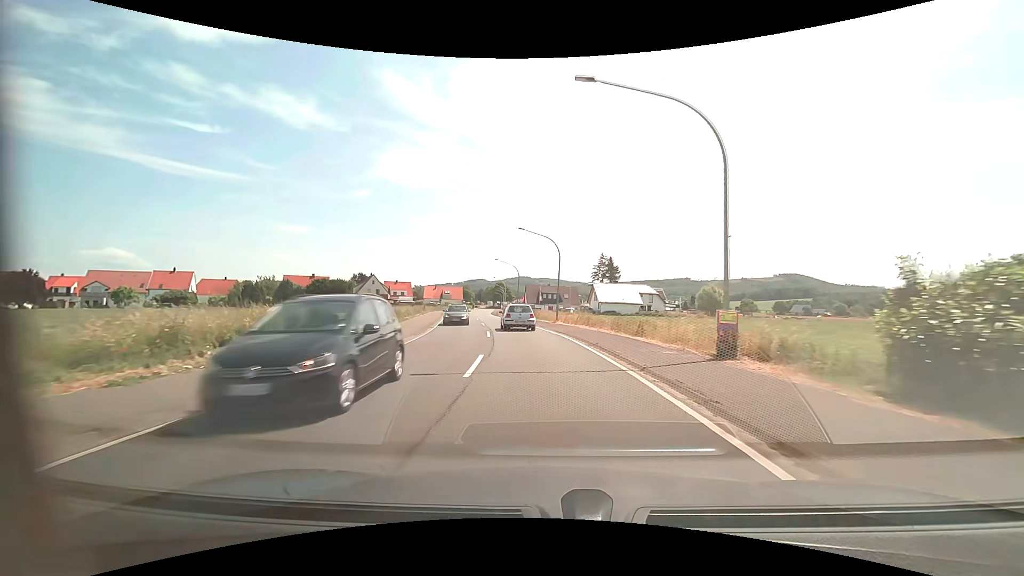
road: primary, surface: asphalt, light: Day
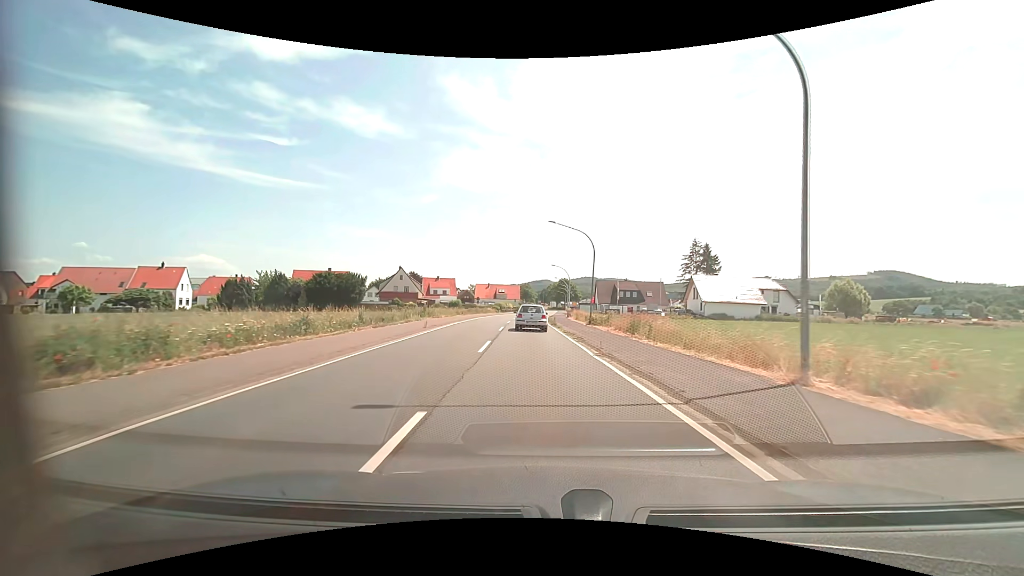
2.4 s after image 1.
(-2.3, +32.1) m; -7°
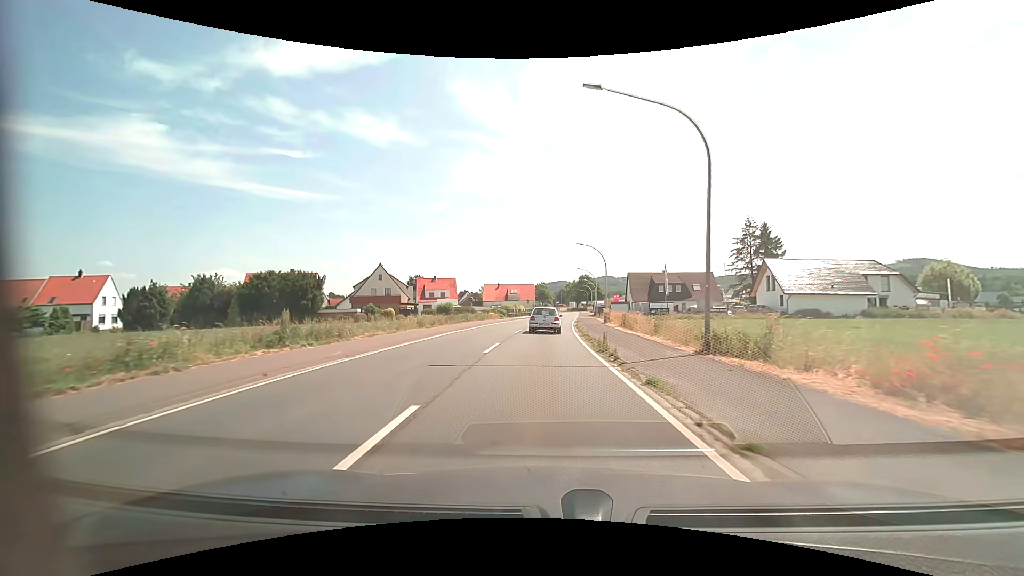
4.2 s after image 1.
(-0.6, +24.0) m; -2°
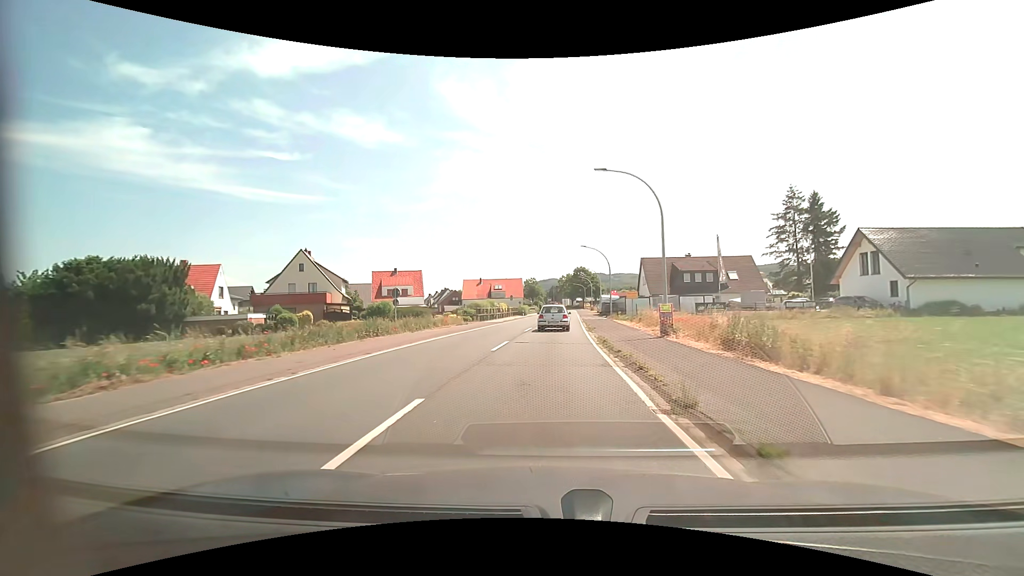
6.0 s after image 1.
(+0.2, +24.0) m; +1°
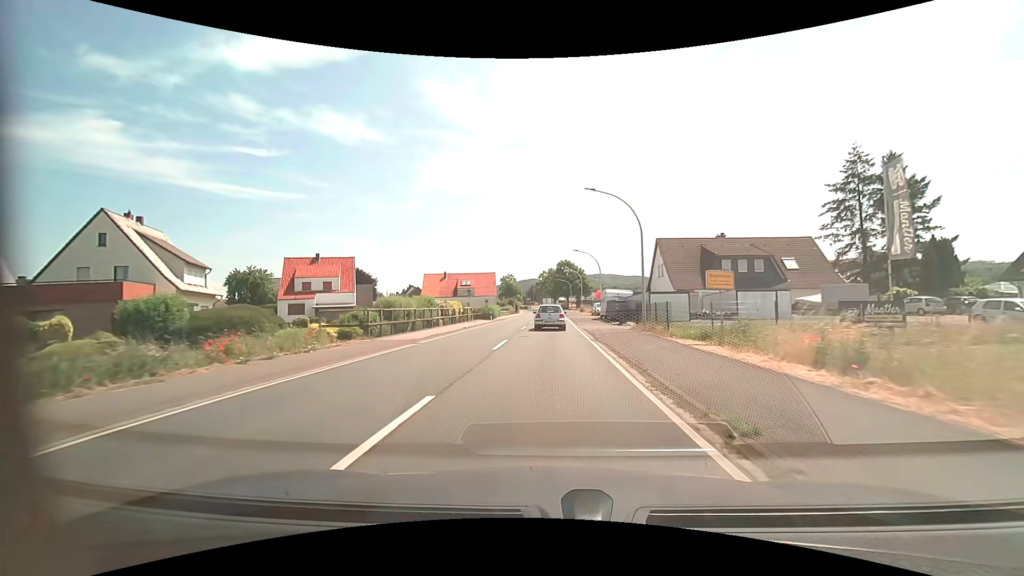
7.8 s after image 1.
(+0.4, +24.1) m; +2°
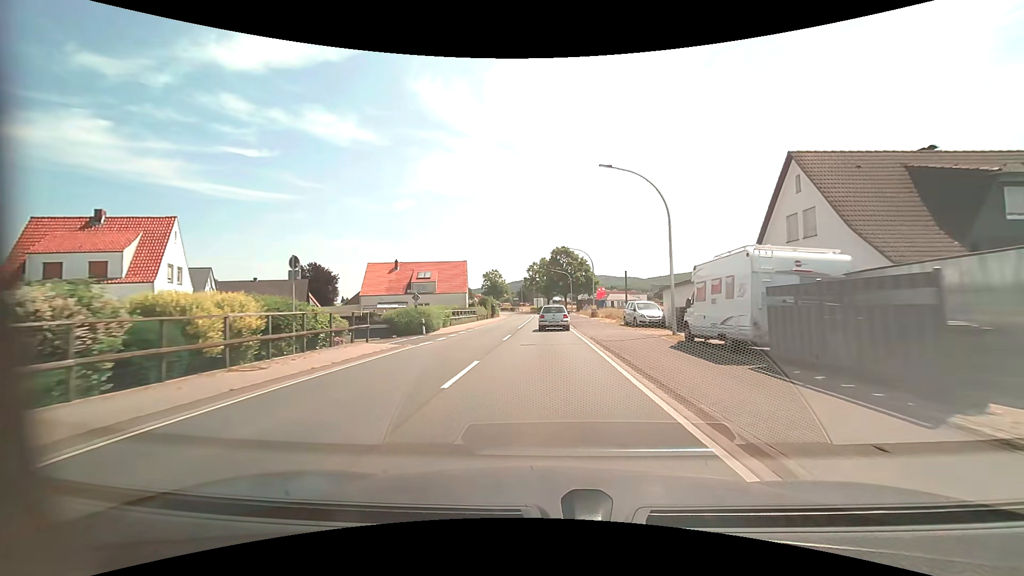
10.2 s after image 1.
(+0.4, +32.2) m; +1°
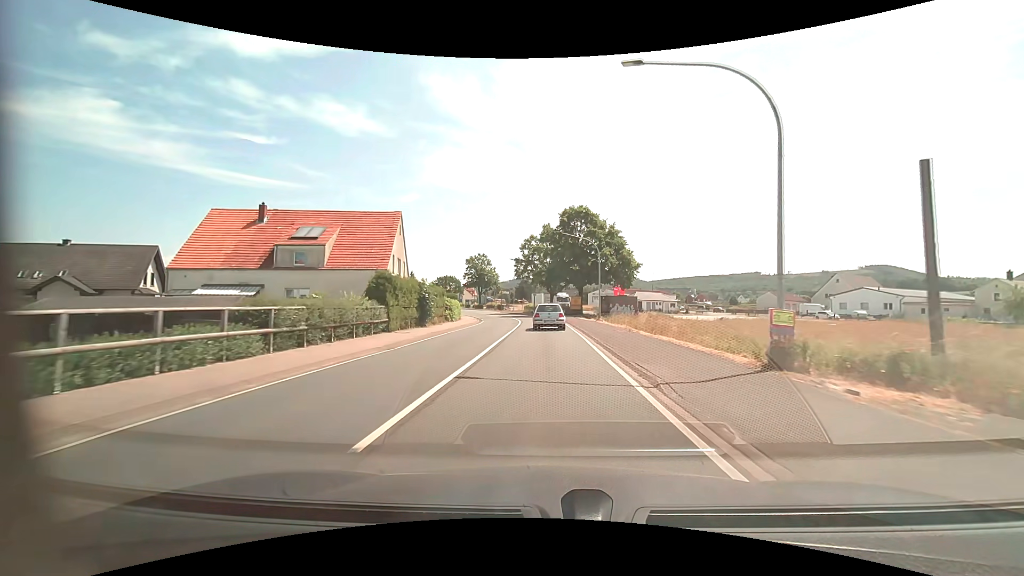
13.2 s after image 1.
(-0.1, +40.3) m; 0°
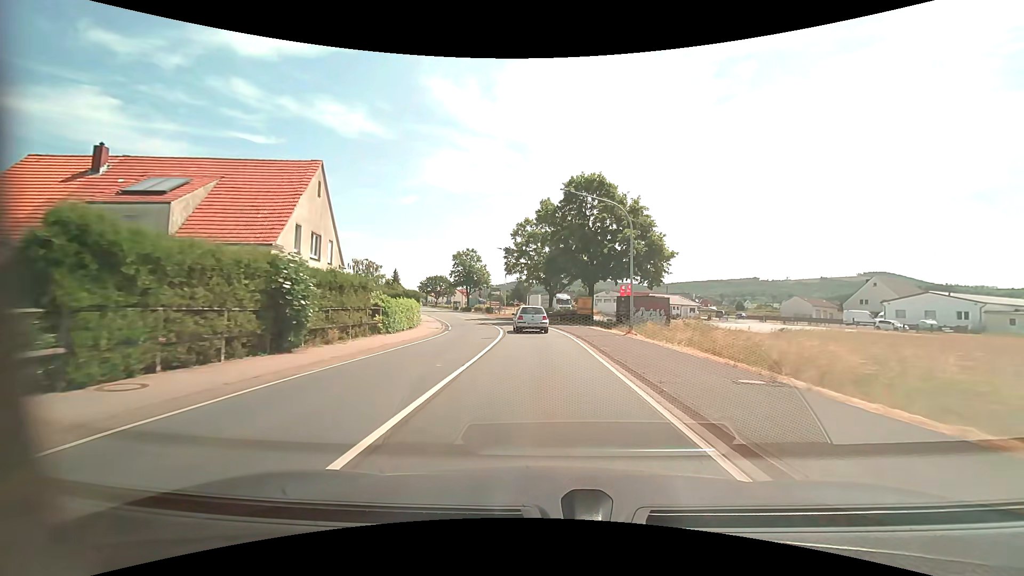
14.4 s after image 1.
(0.0, +15.9) m; 0°
